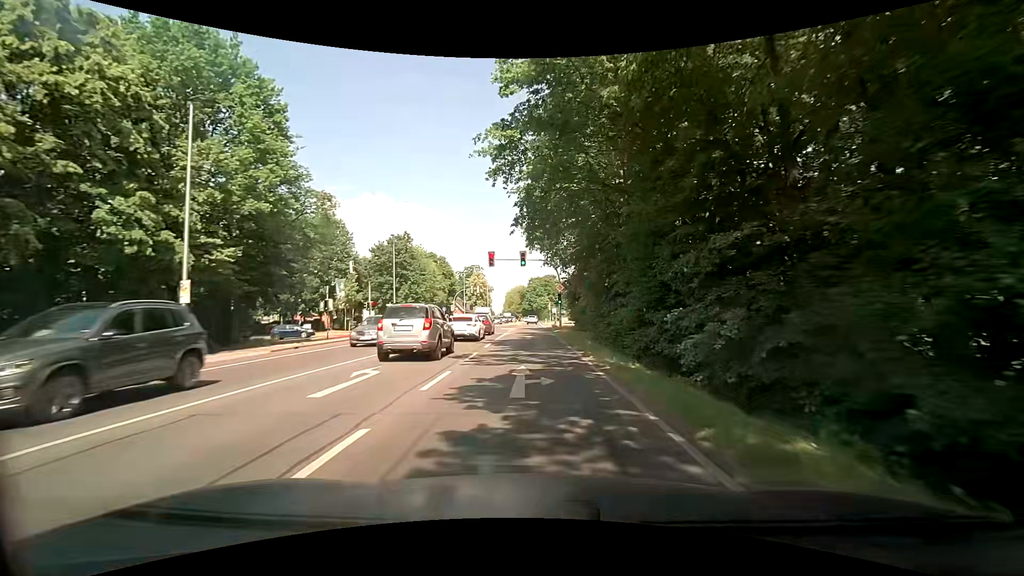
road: secondary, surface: asphalt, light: Day
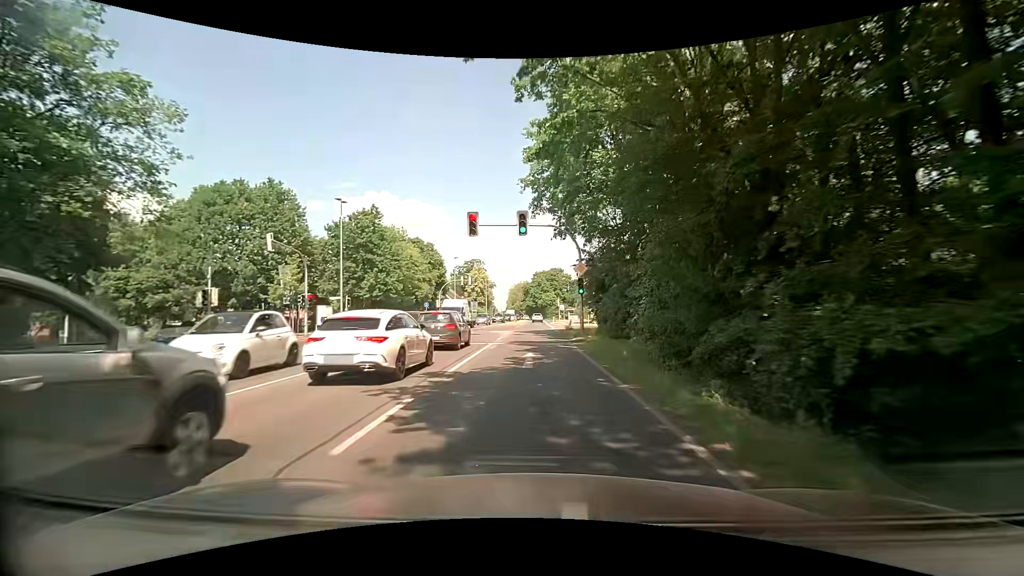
(0.0, +16.2) m; 0°
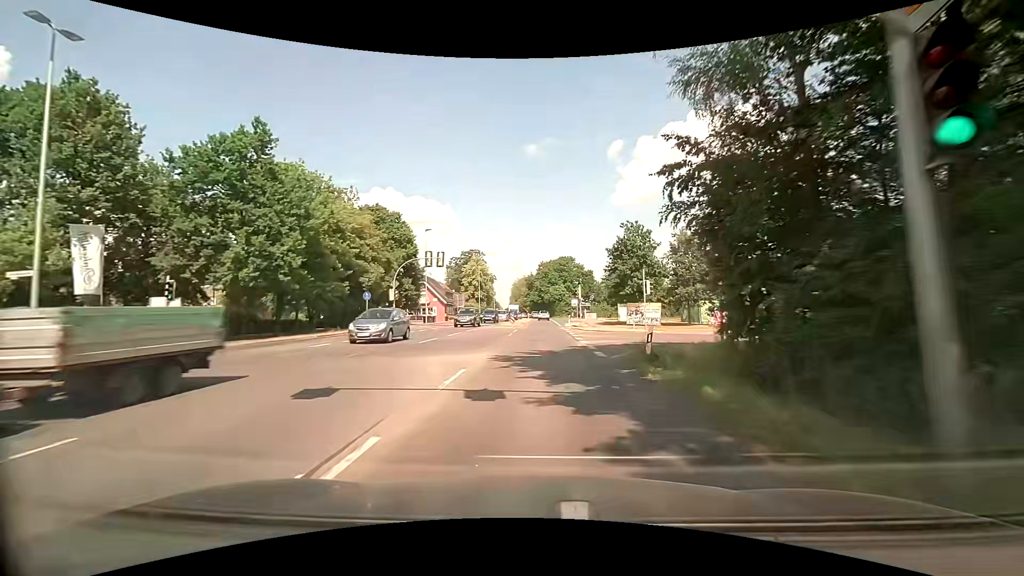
(-0.2, +23.9) m; -1°
(0, +10) (0, +20) (0, +30) (0, +40) (+1, +50) (+1, +60) (+2, +70) (+2, +80) (+2, +90) (+2, +100) m
